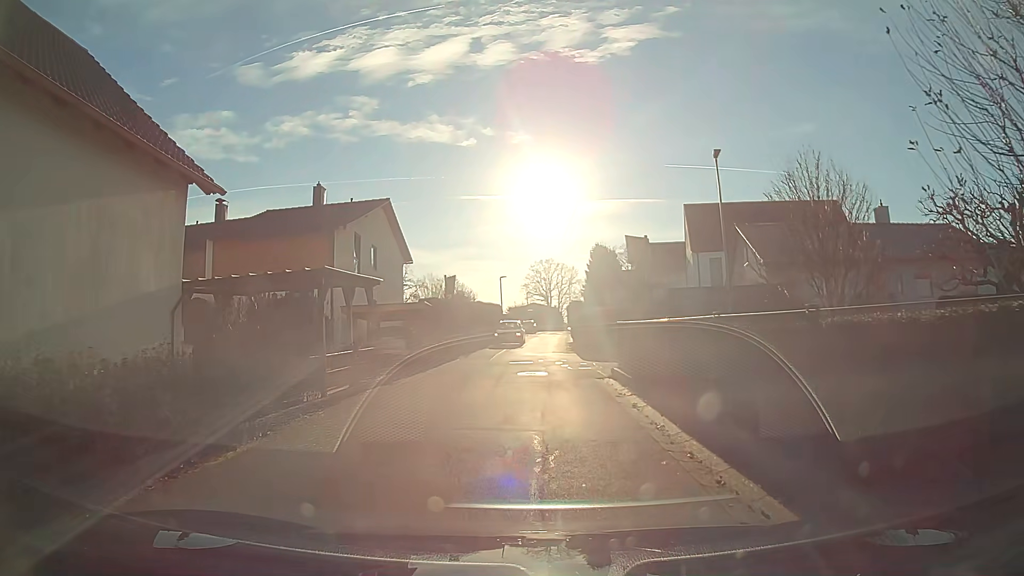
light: Day
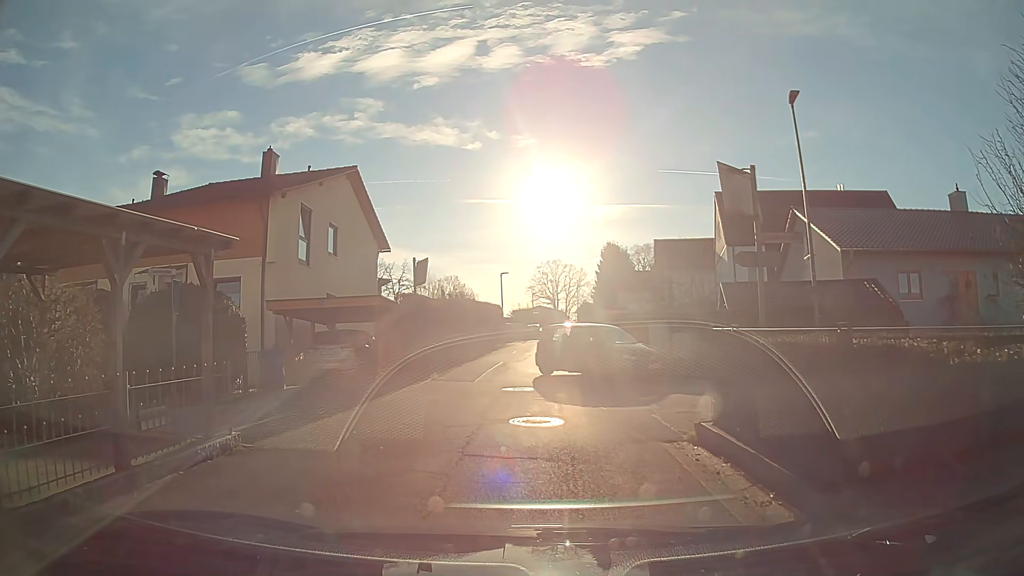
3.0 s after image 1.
(0.0, +8.0) m; -1°
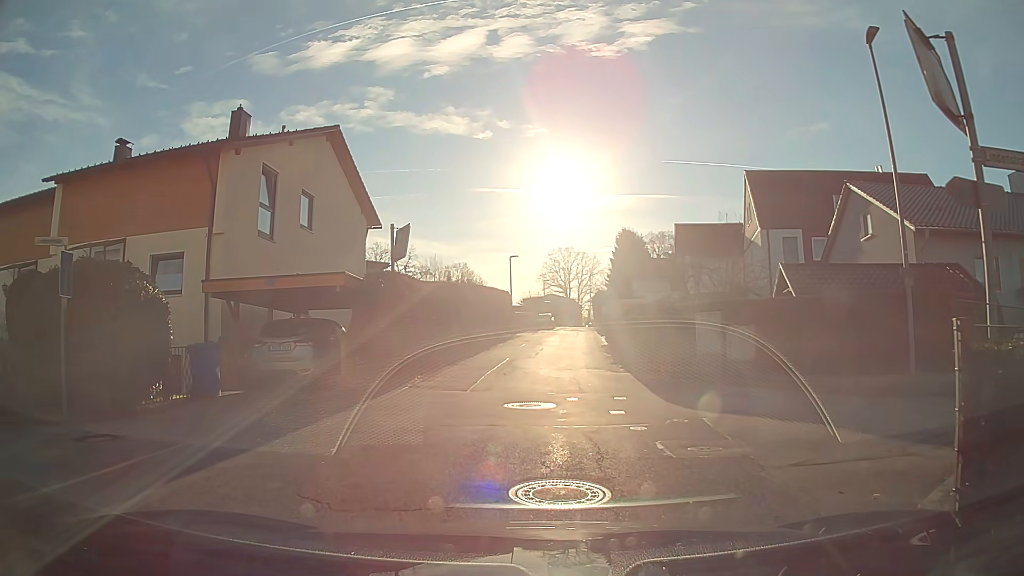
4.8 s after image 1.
(0.0, +4.6) m; 0°
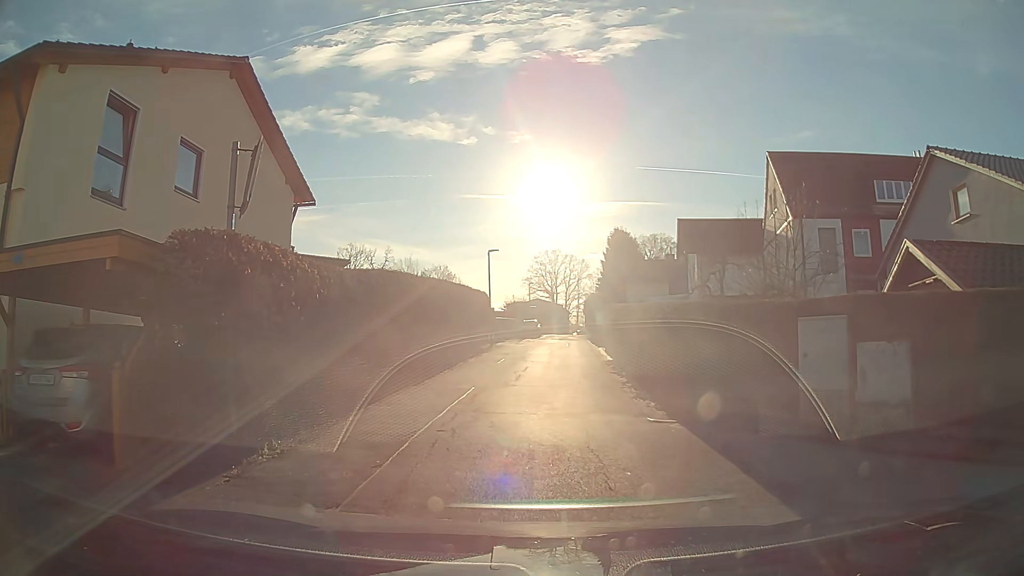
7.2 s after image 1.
(0.0, +7.5) m; 0°
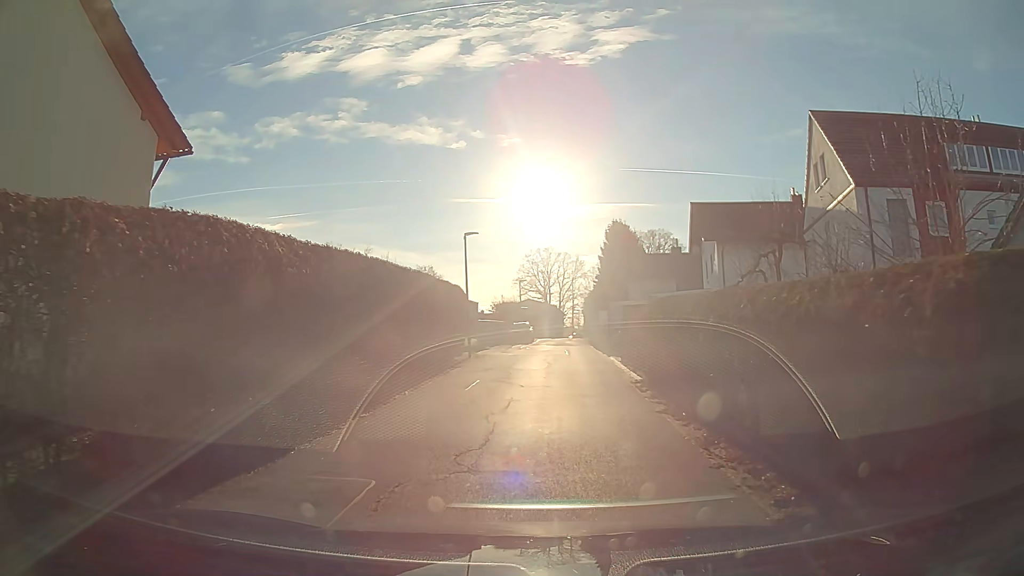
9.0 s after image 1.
(+0.1, +8.3) m; +1°
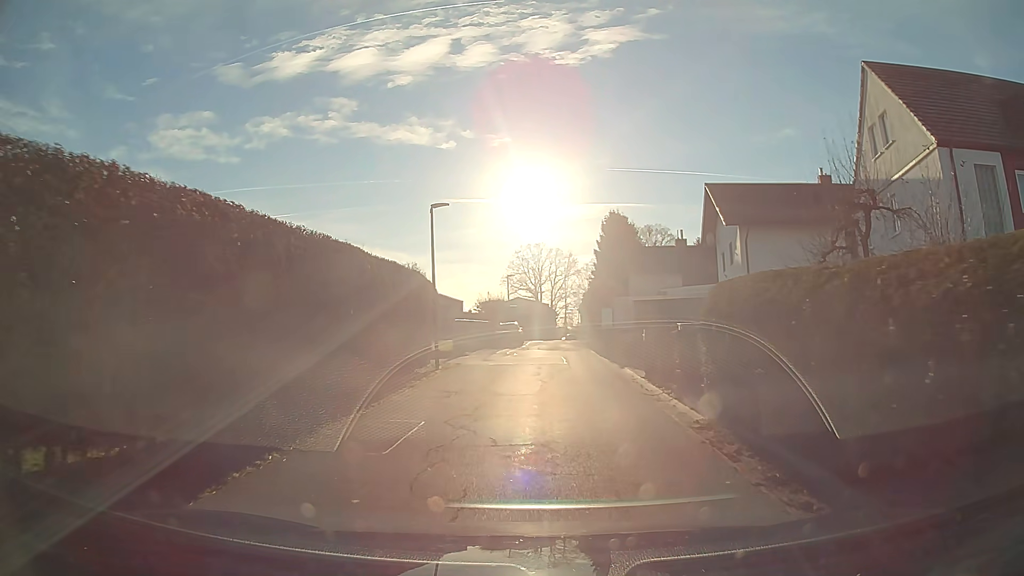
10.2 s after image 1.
(0.0, +6.9) m; +1°
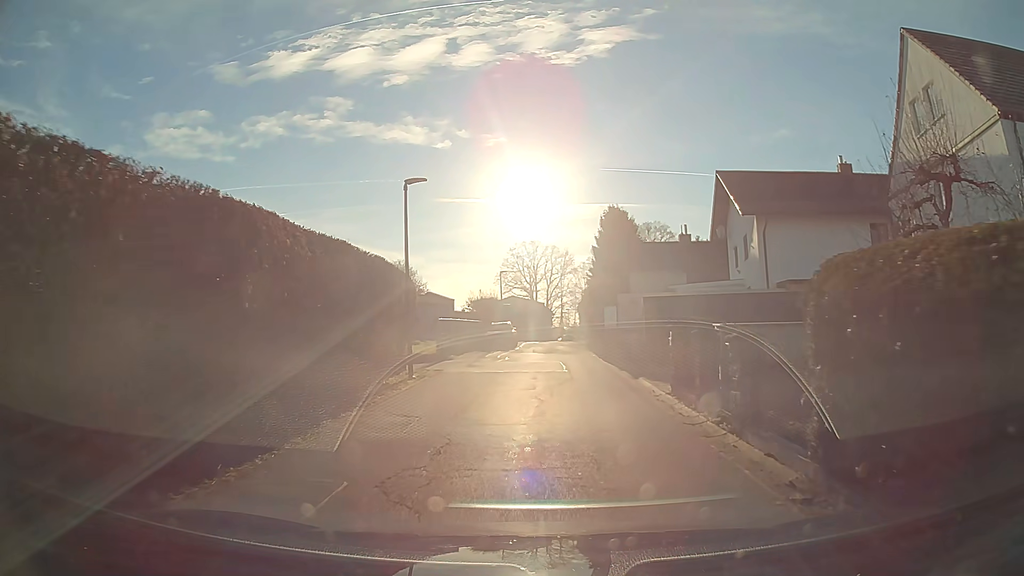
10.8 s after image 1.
(0.0, +3.7) m; 0°
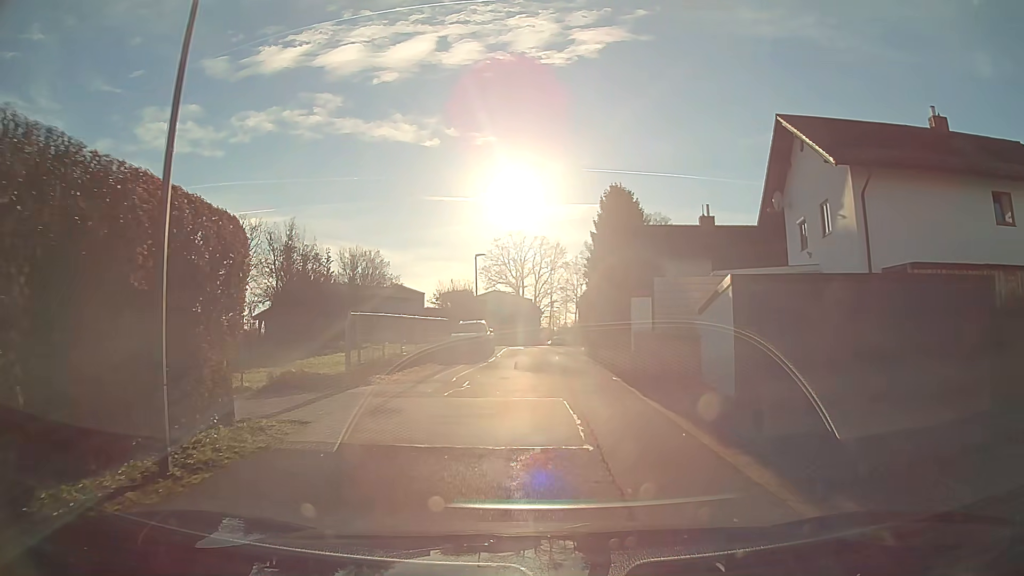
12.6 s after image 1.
(+0.1, +11.7) m; +1°
(0, +10) (0, +20) (0, +30) (+1, +40) (+2, +50) (+5, +60) (+8, +69) (+12, +78) (+15, +88) (+10, +95) m
